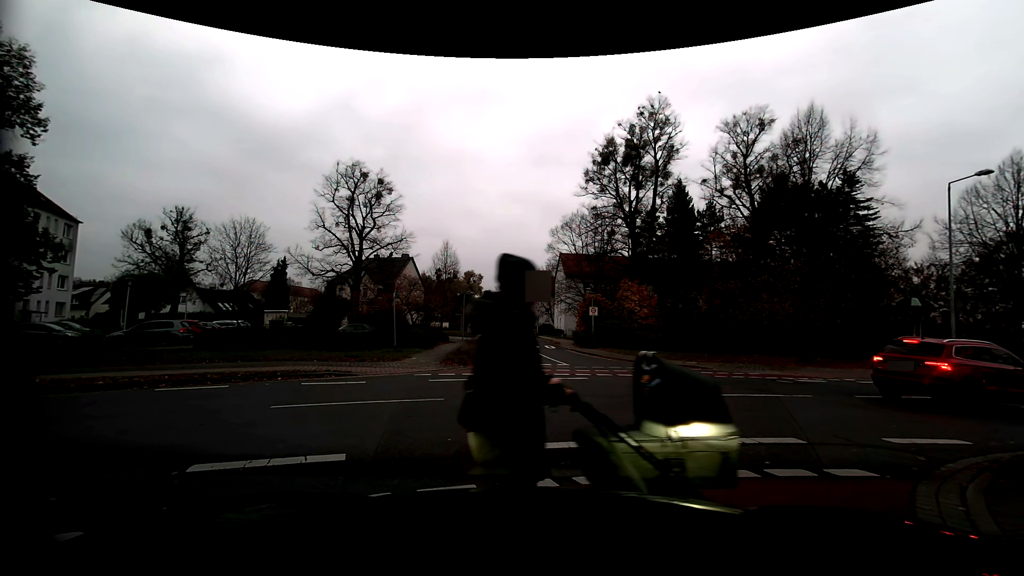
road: residential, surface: asphalt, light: Day
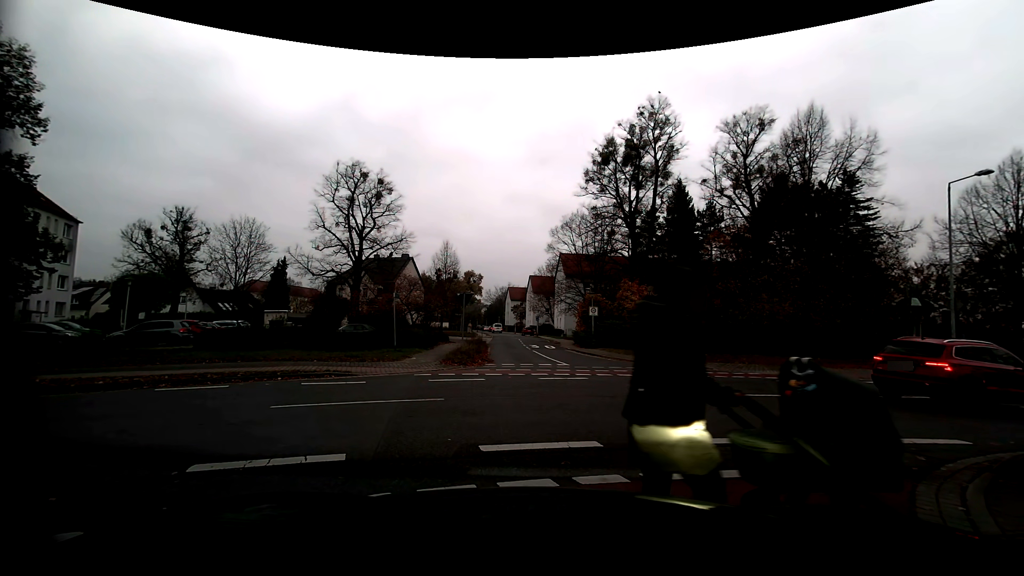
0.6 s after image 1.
(0.0, 0.0) m; 0°
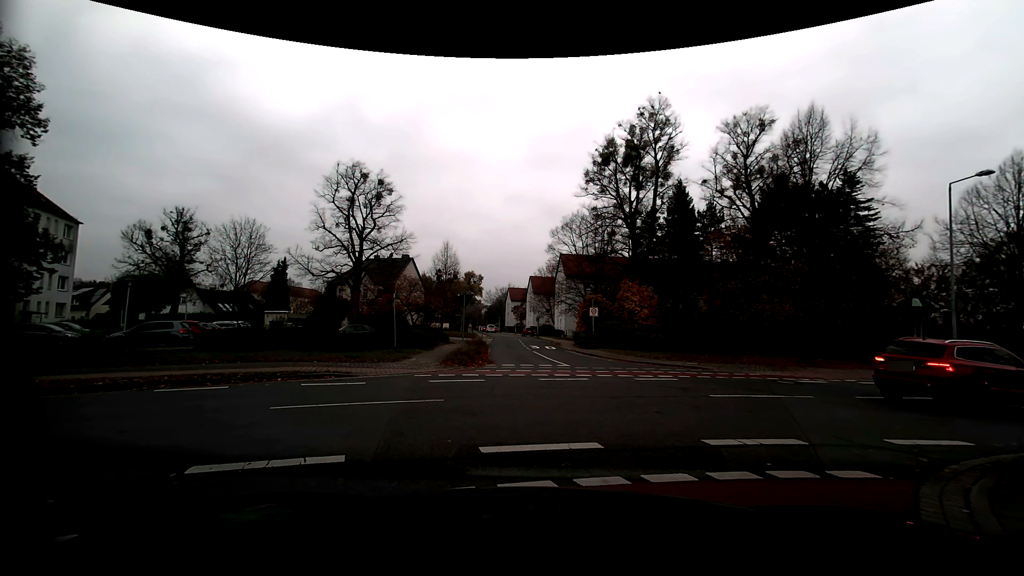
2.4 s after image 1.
(0.0, 0.0) m; 0°
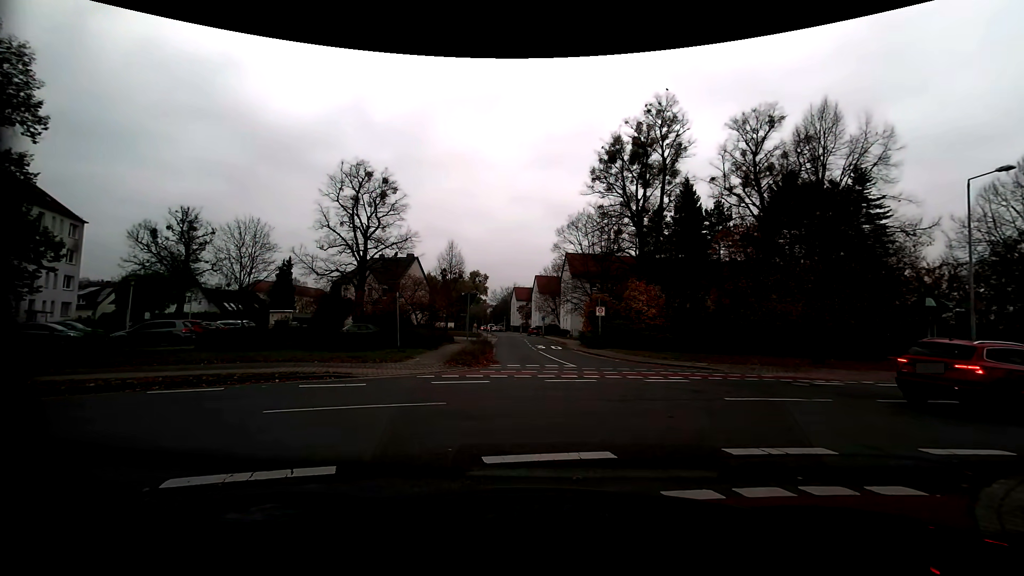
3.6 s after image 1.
(0.0, +0.5) m; 0°
